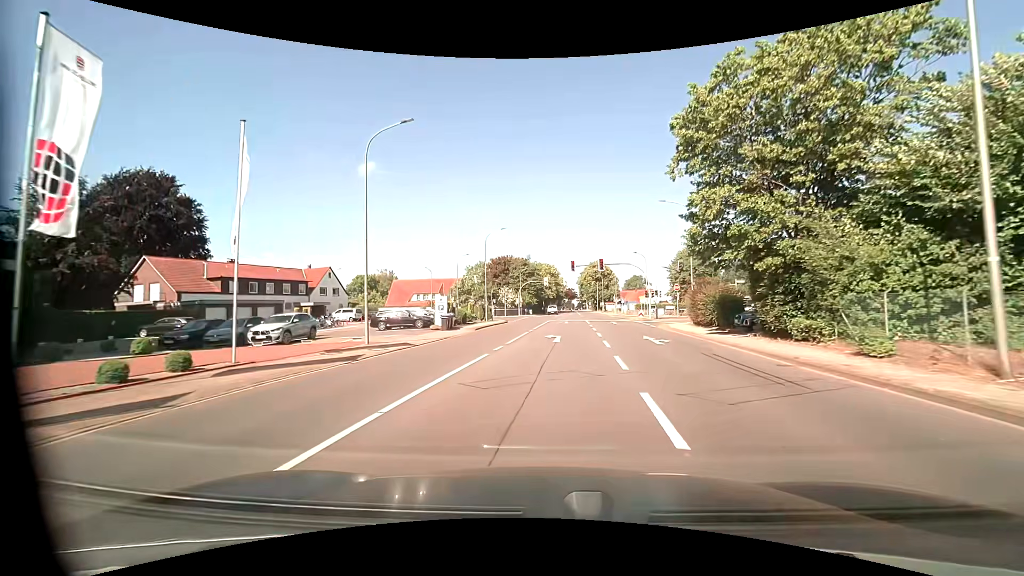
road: tertiary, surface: asphalt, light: Day
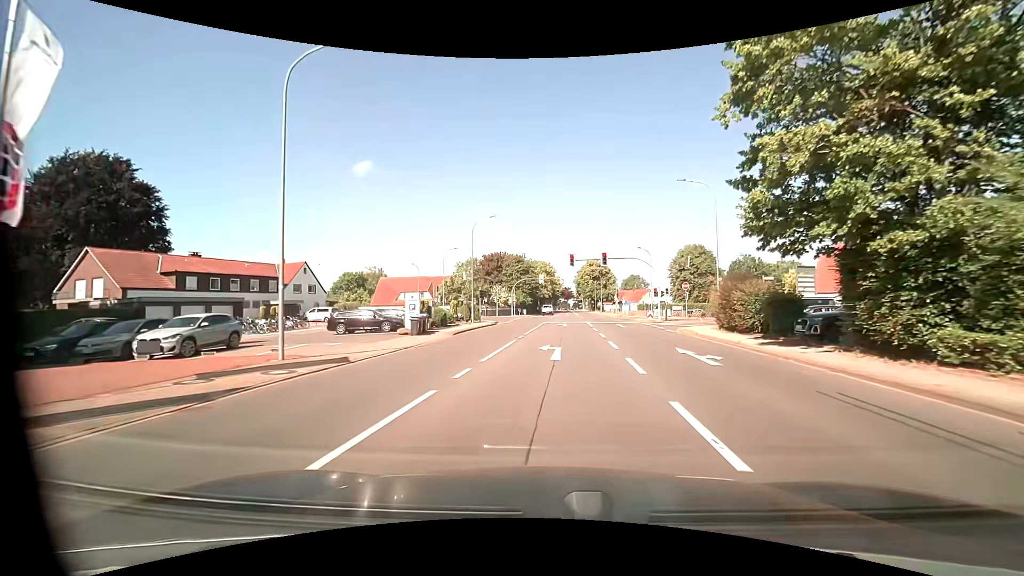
(0.0, +6.6) m; 0°
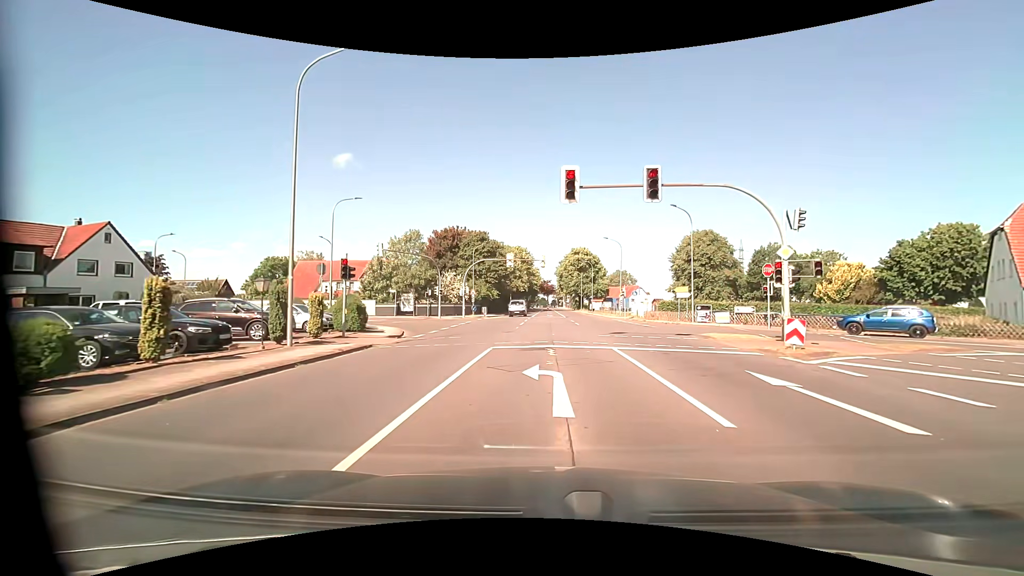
(+0.8, +28.2) m; +3°
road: unclassified
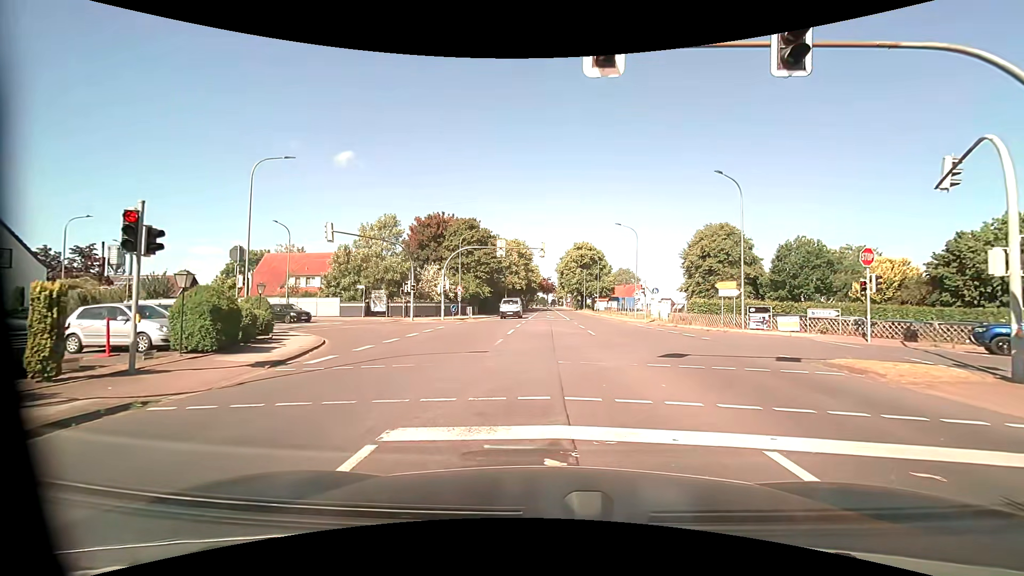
(0.0, +9.8) m; 0°
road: tertiary
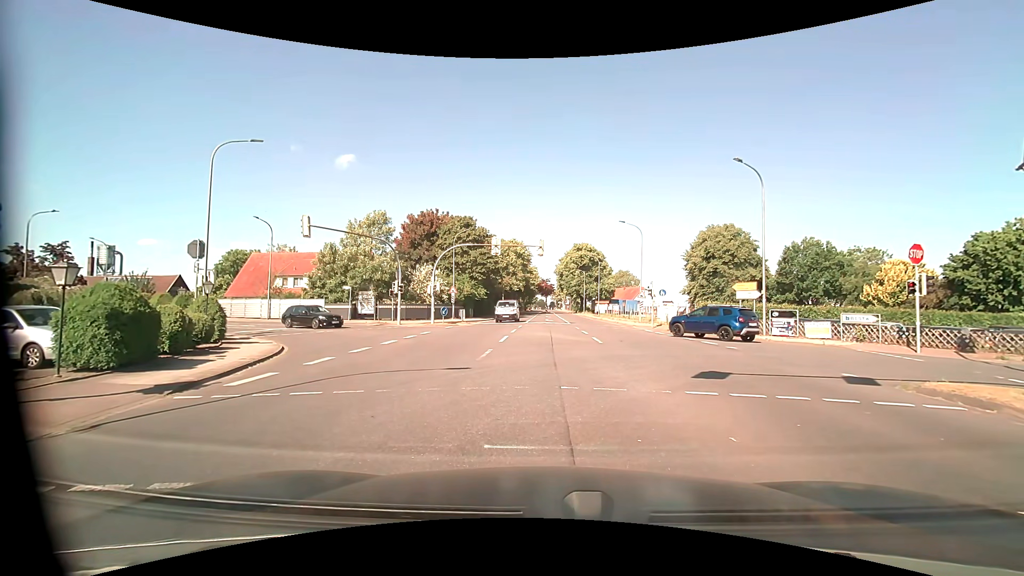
(0.0, +2.8) m; 0°
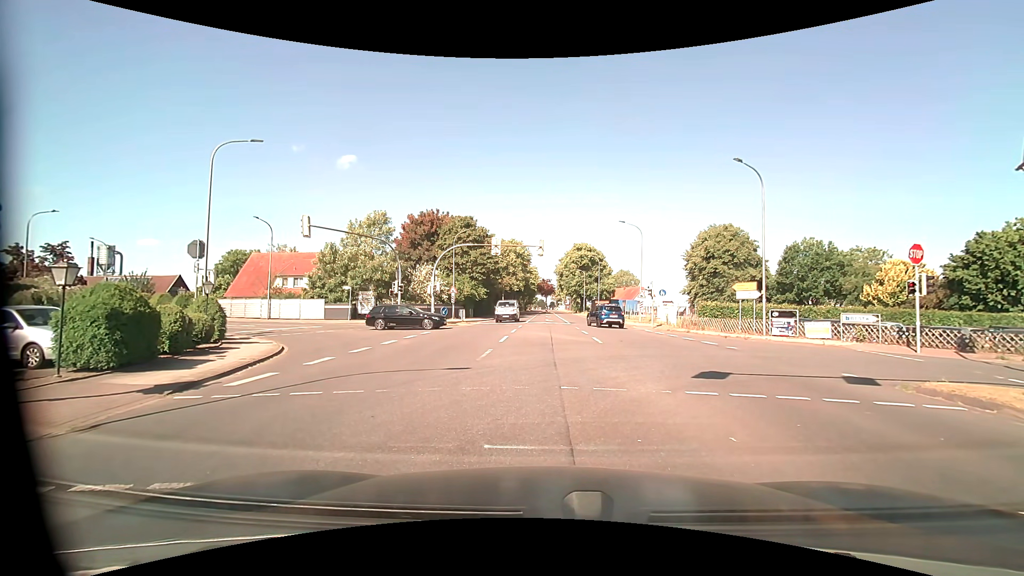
(0.0, 0.0) m; 0°
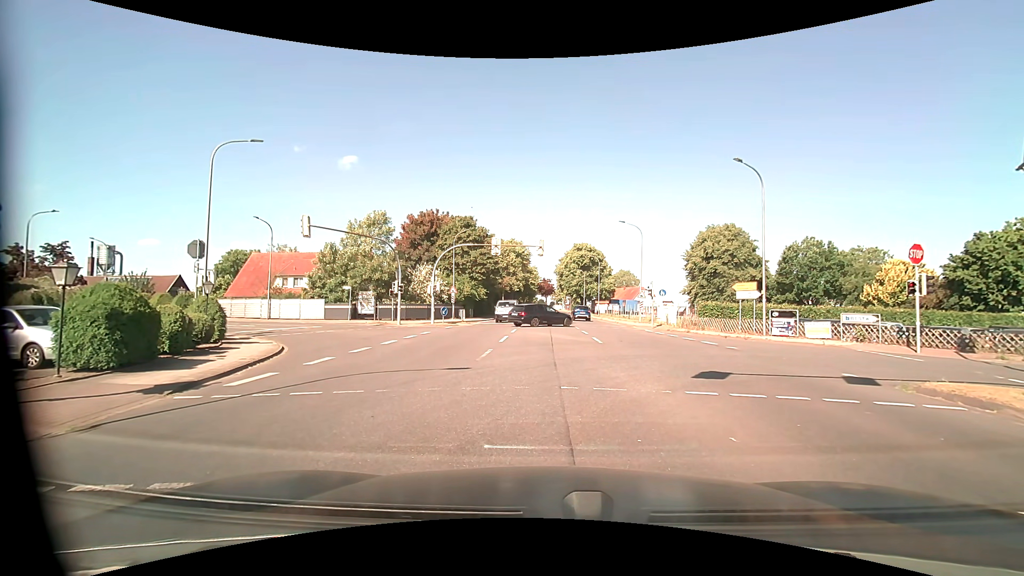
(0.0, 0.0) m; 0°
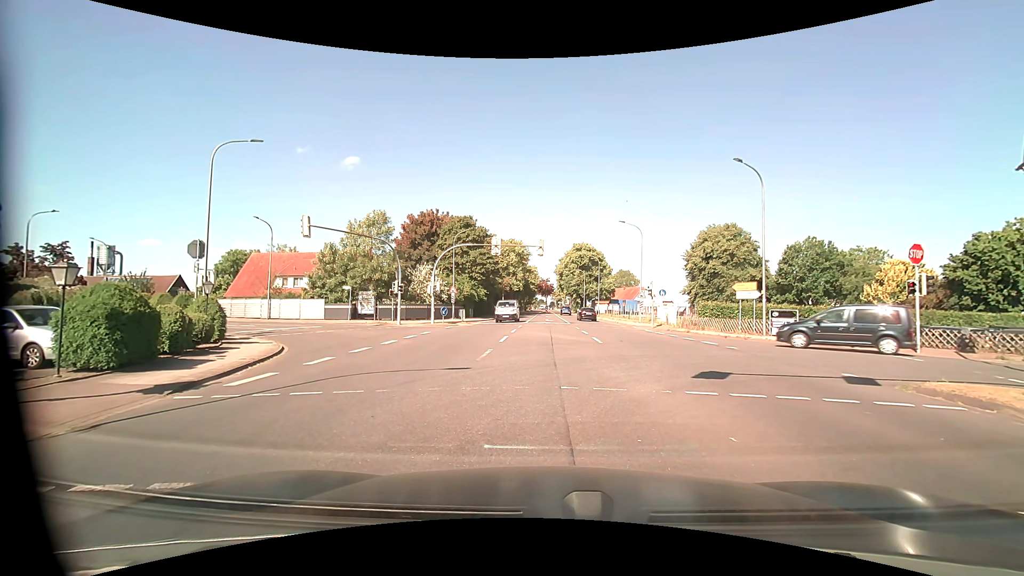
(0.0, 0.0) m; 0°
(0, +10) (-1, +20) (-6, +29) (-13, +35) (-22, +40) (-30, +45) (-39, +50) (-49, +53) (-58, +56) (-68, +59) m
